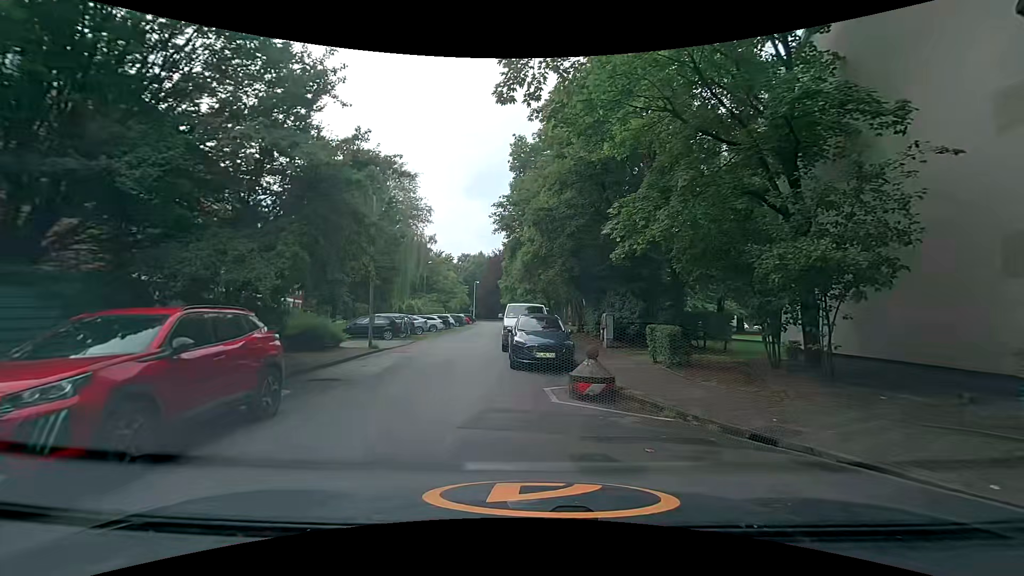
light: Day
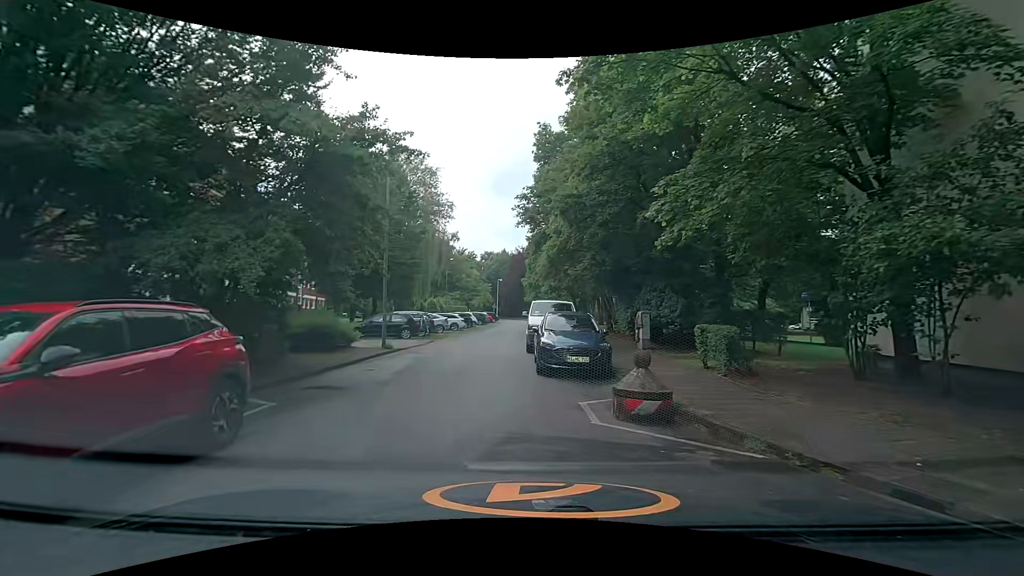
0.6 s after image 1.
(-0.1, +1.8) m; -4°
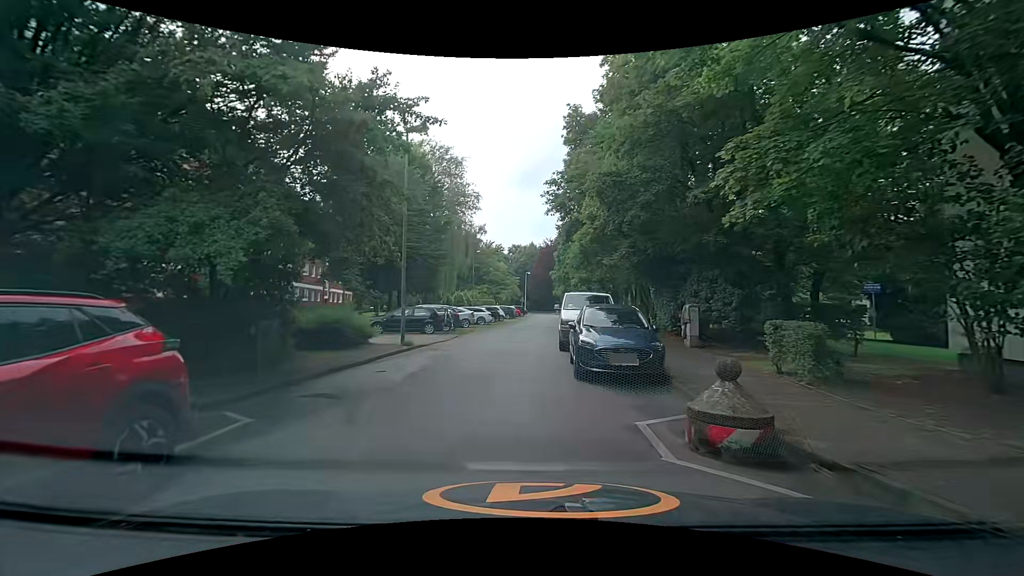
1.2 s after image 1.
(-0.1, +1.8) m; -3°
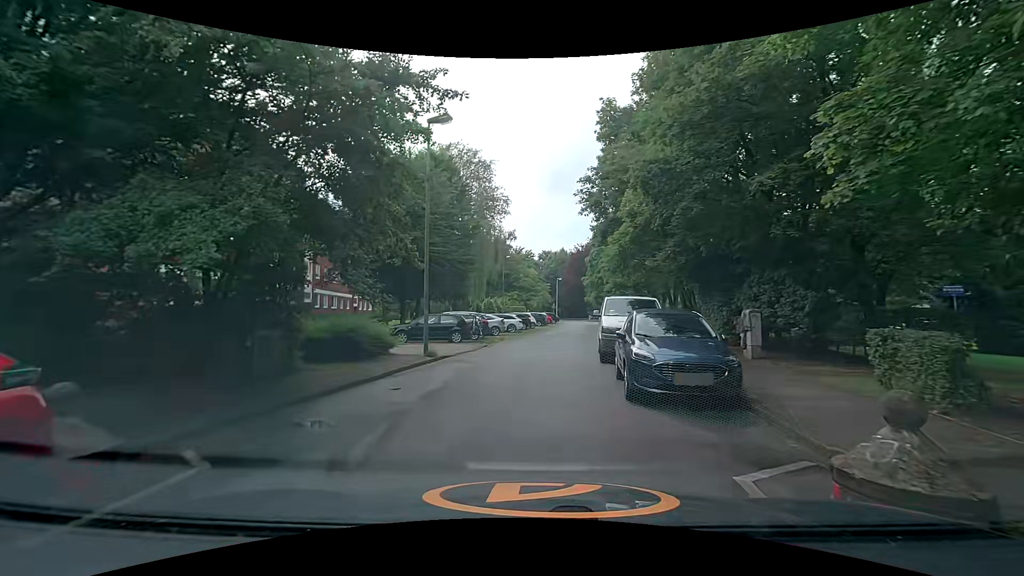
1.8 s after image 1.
(0.0, +1.7) m; -3°
